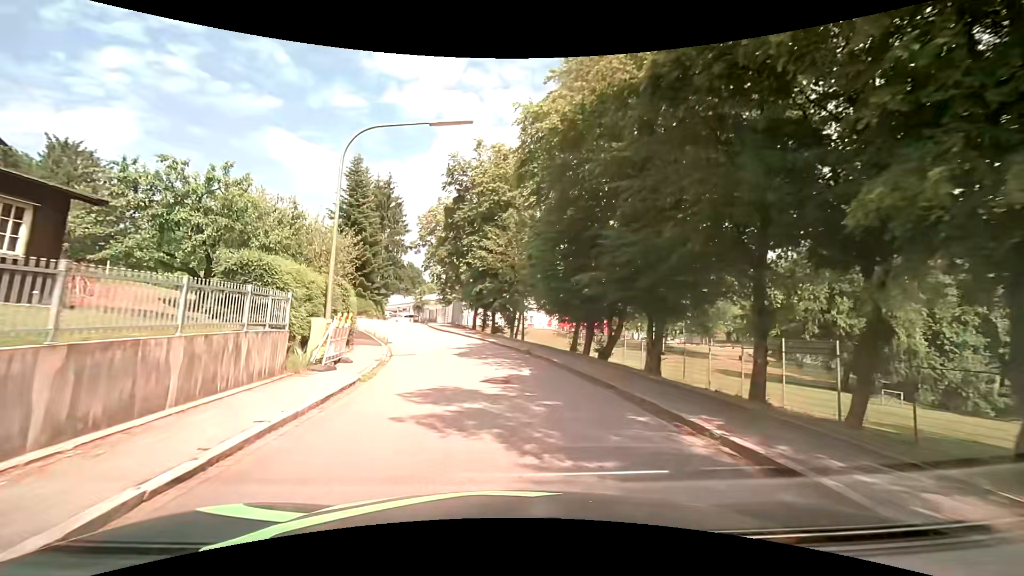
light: Day
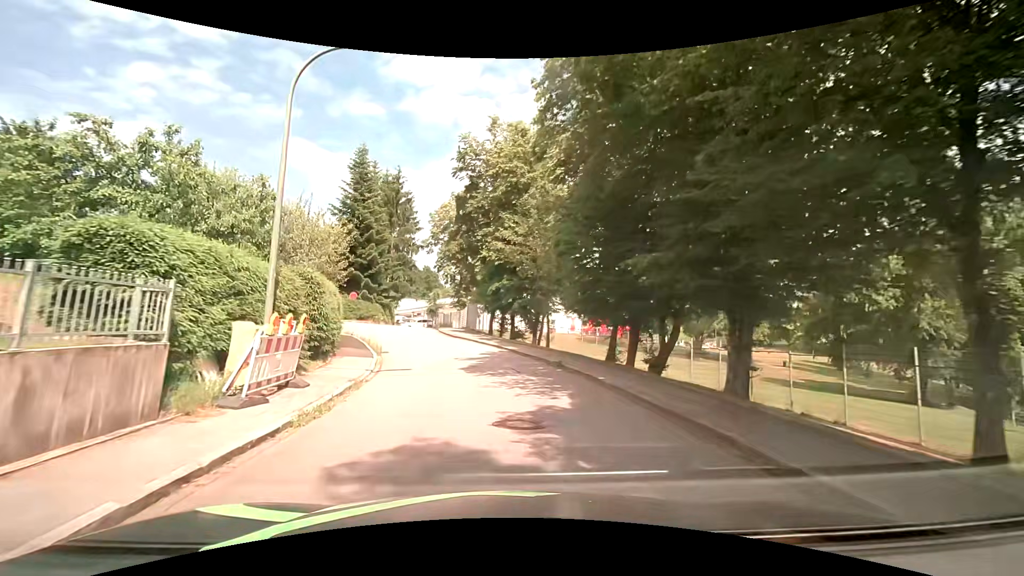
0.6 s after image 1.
(0.0, +4.7) m; -1°
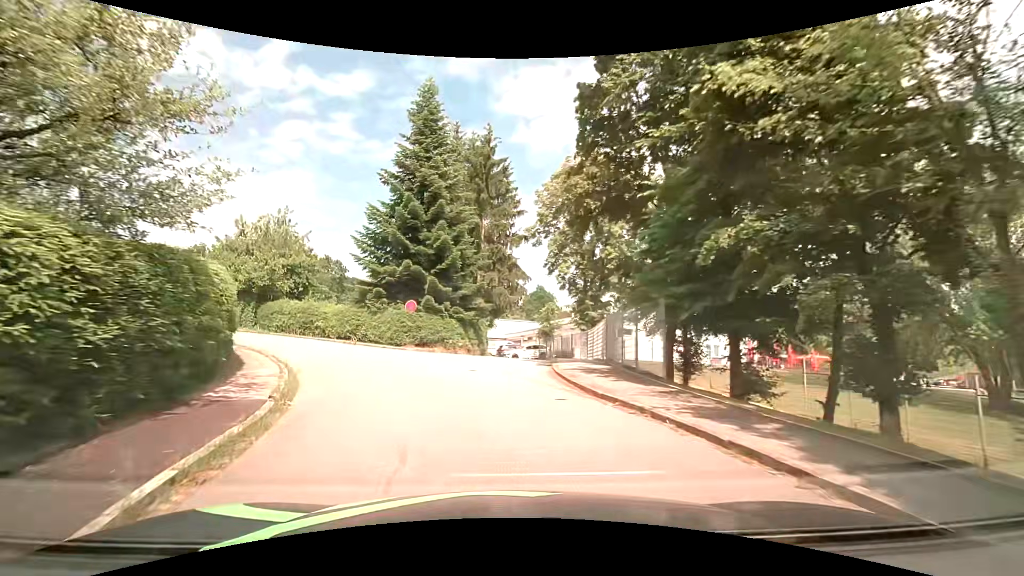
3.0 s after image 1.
(-2.0, +18.5) m; -13°
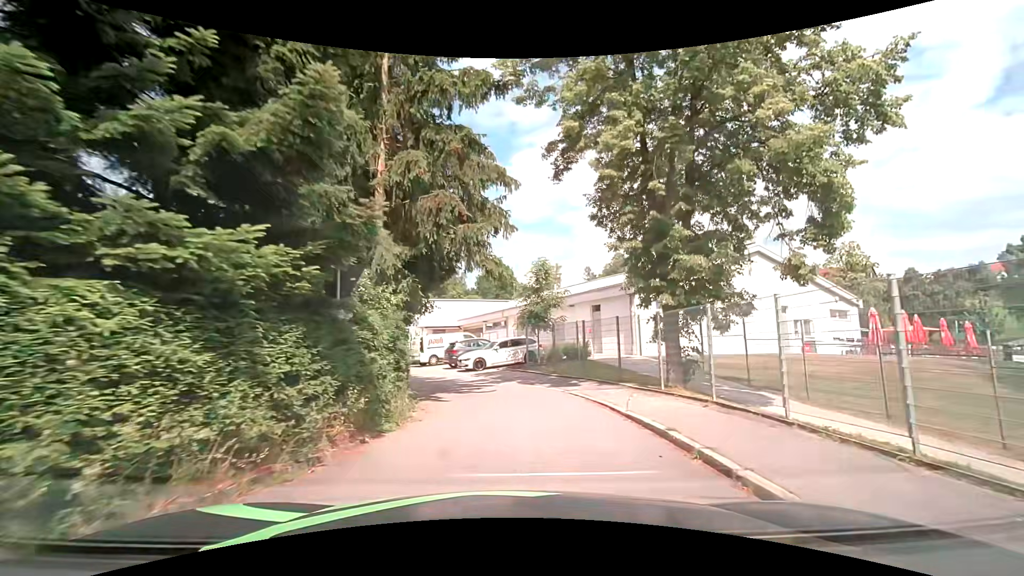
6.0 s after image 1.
(-0.5, +22.1) m; +5°
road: service
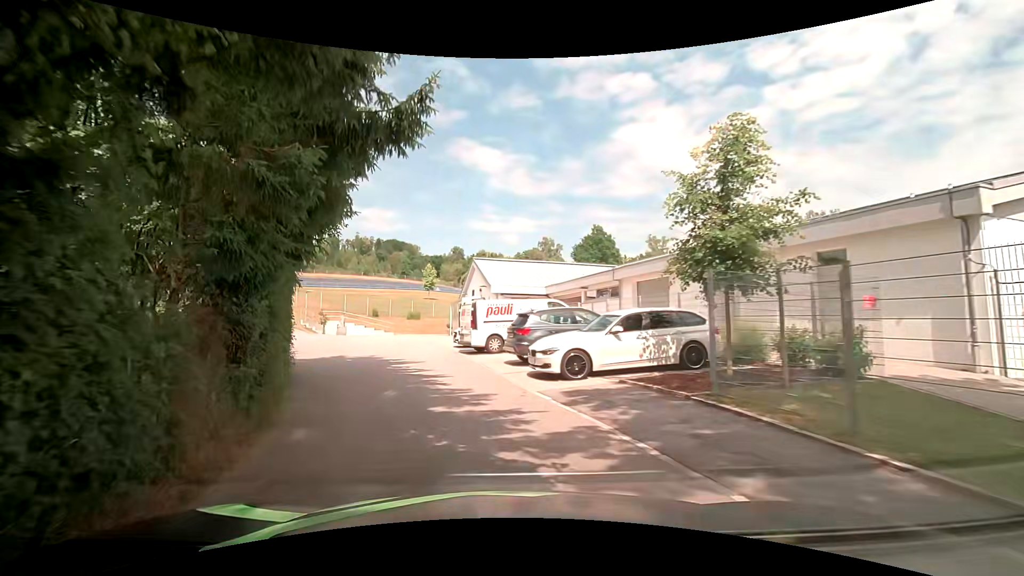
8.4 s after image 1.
(-0.4, +14.3) m; -11°
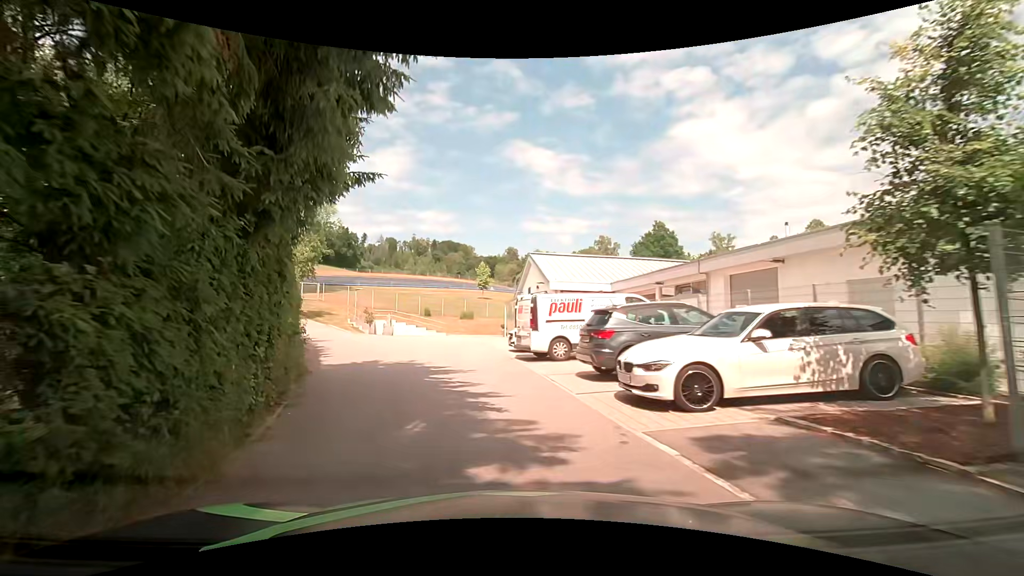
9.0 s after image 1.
(-0.2, +3.6) m; -6°
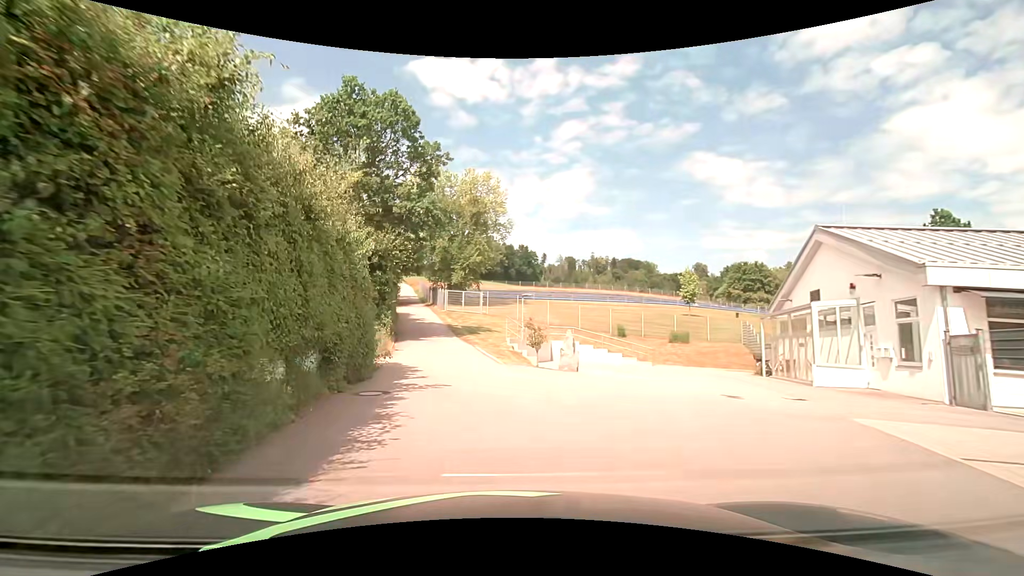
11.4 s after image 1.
(-2.7, +15.1) m; -20°
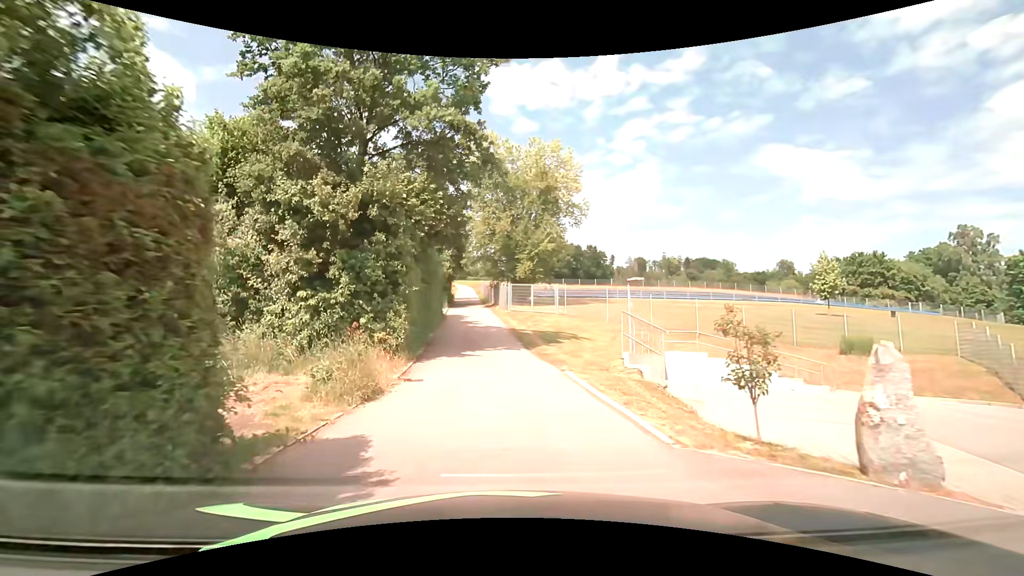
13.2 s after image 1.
(-0.9, +10.9) m; -8°
